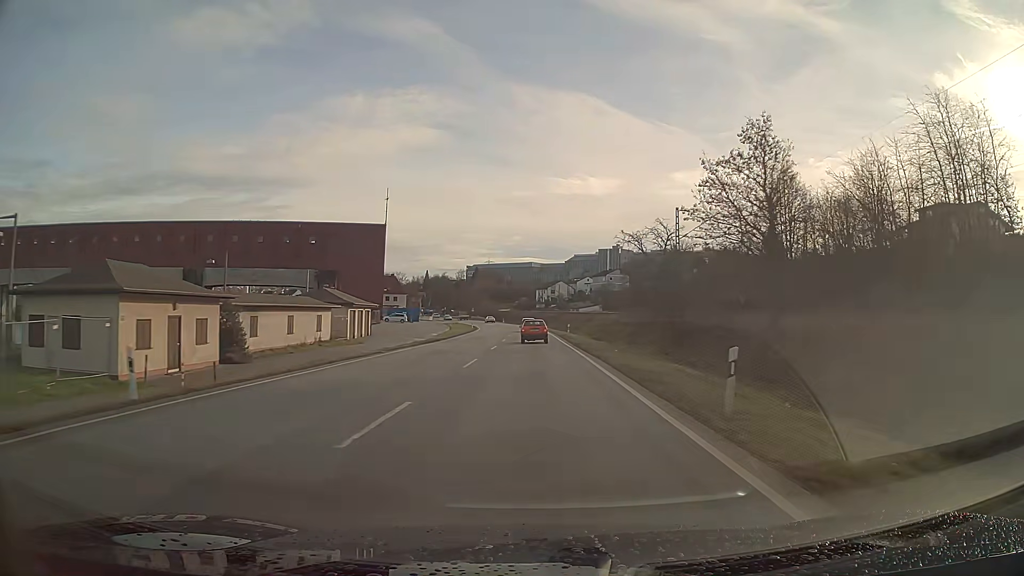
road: primary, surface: asphalt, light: Day
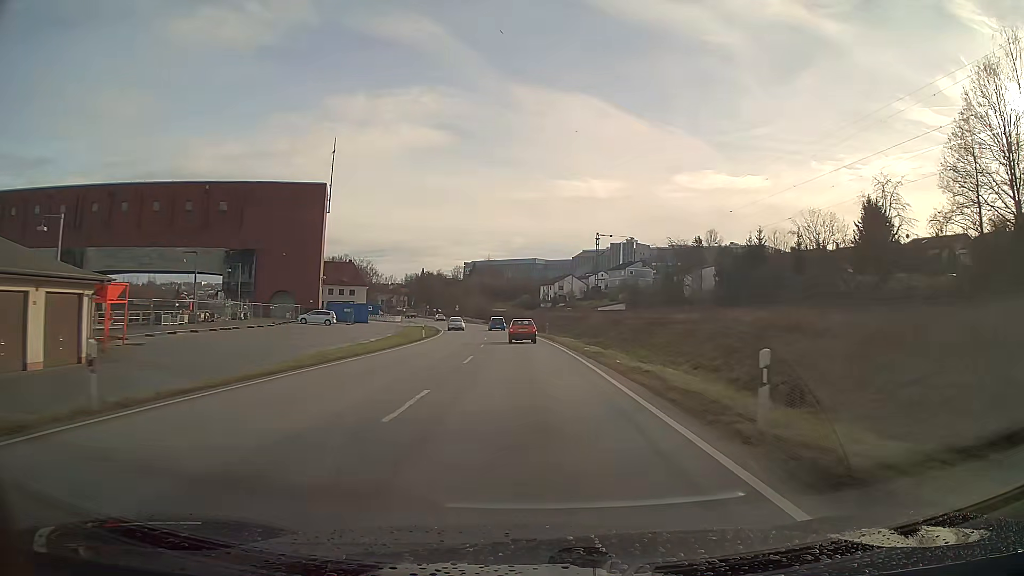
(-0.1, +46.3) m; 0°
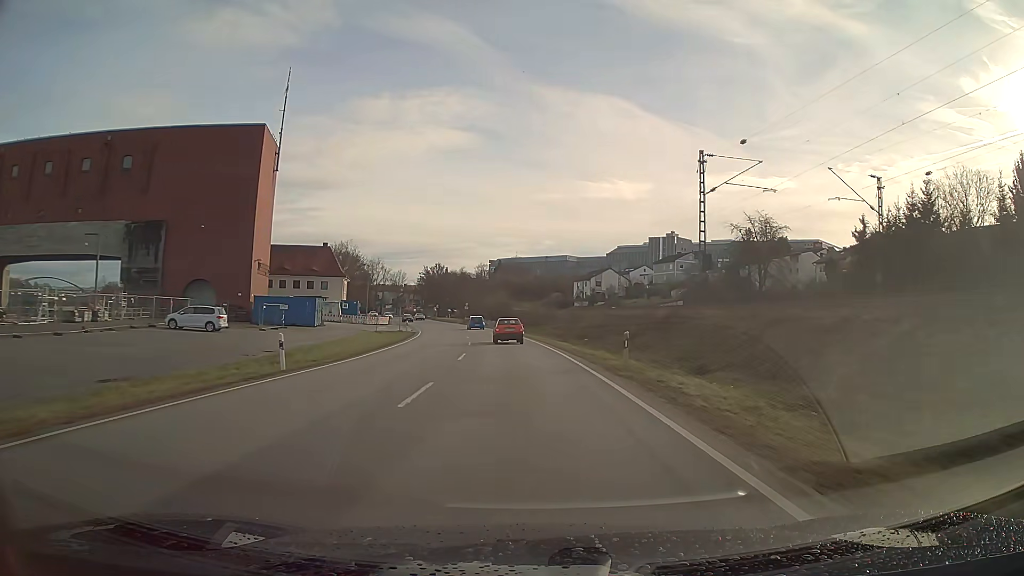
(-0.8, +34.5) m; -3°
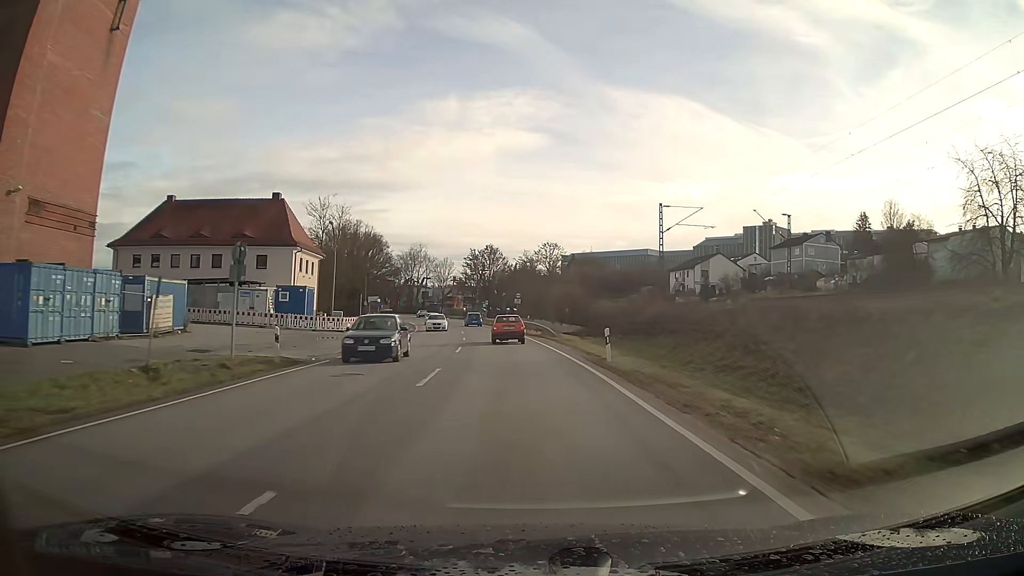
(-2.4, +45.3) m; -6°
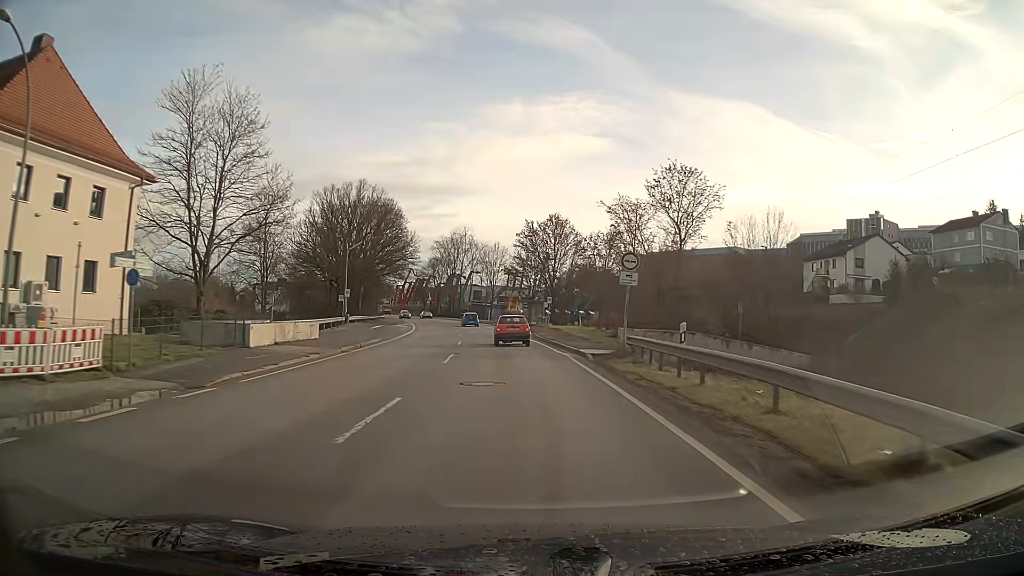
(-2.1, +42.1) m; -6°
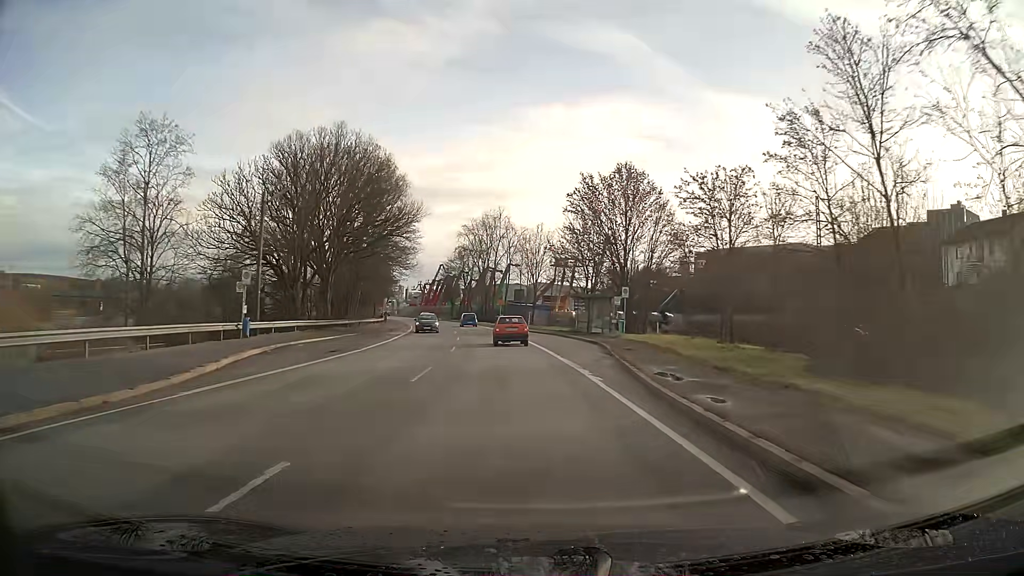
(-1.0, +28.9) m; -4°
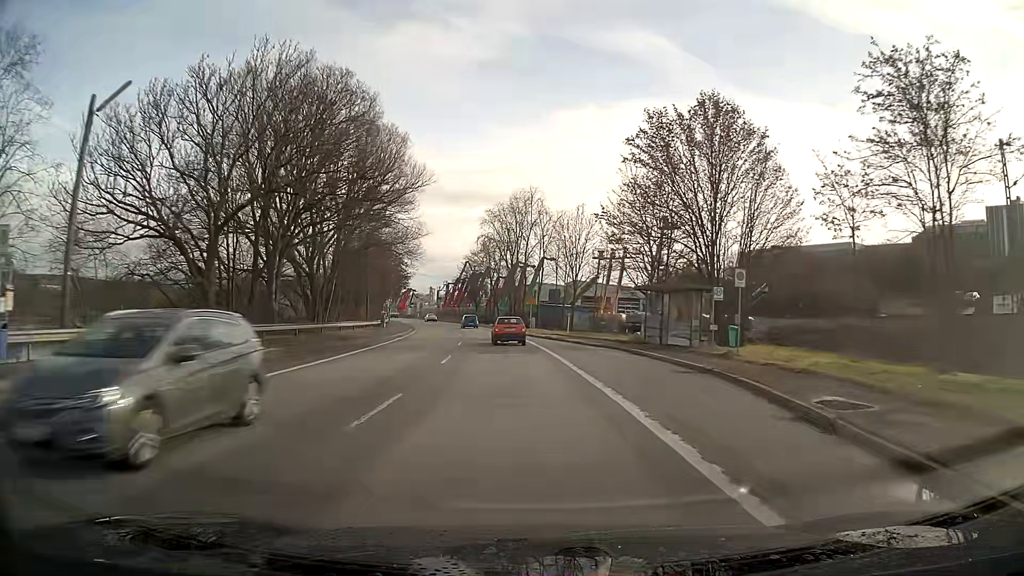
(-0.4, +18.1) m; -3°
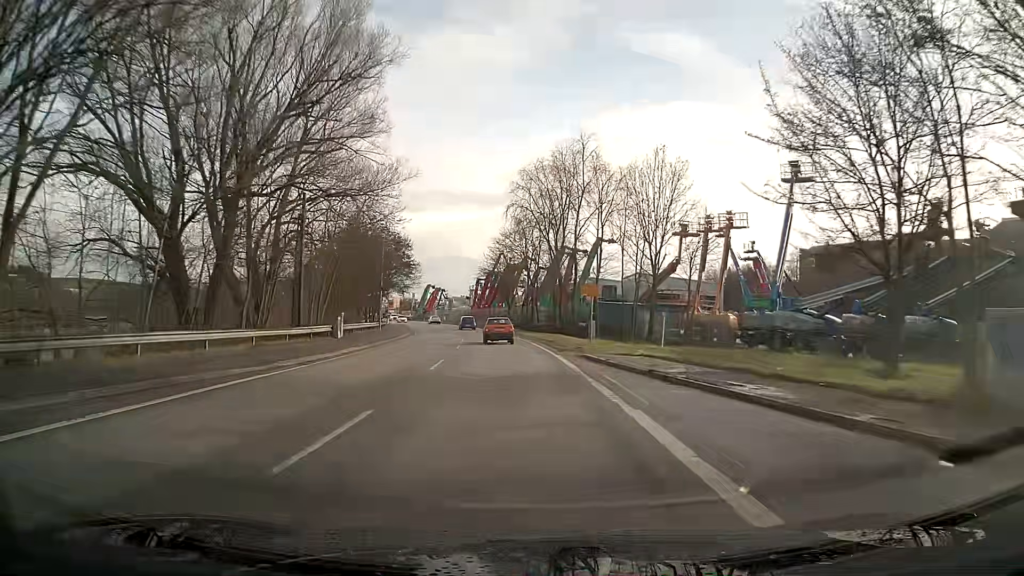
(-0.9, +26.6) m; -4°
(0, +10) (0, +20) (-1, +30) (-2, +40) (-3, +50) (-4, +60) (-6, +70) (-8, +80) (-10, +89) (-12, +99) m
